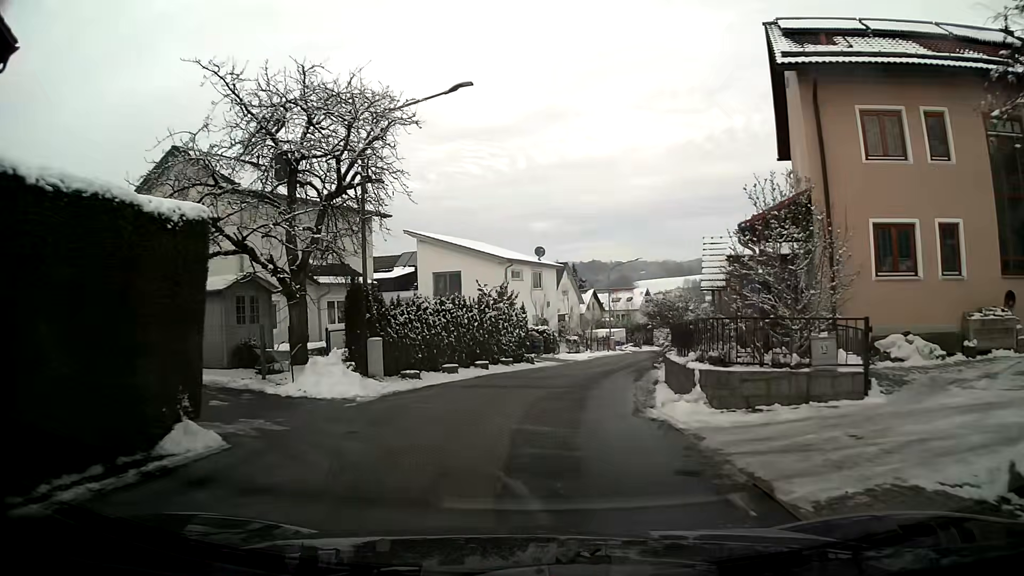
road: residential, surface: asphalt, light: Day
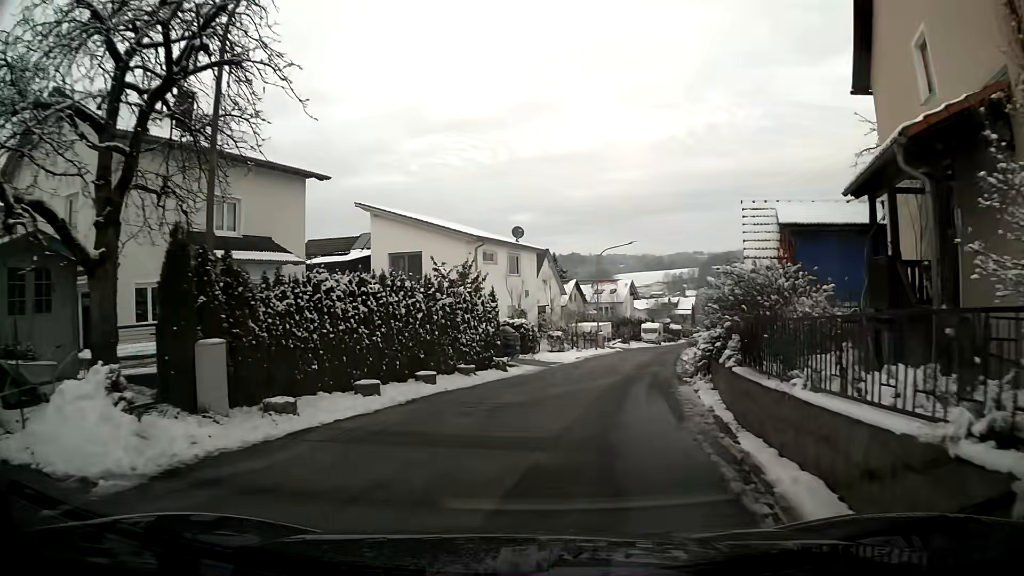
(+0.1, +7.6) m; +2°
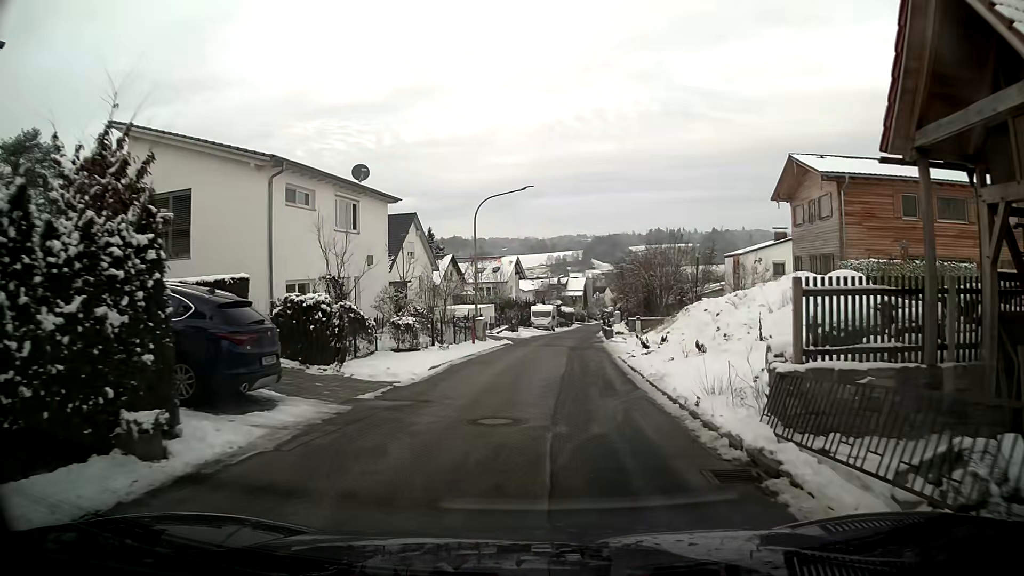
(+1.4, +14.8) m; +10°
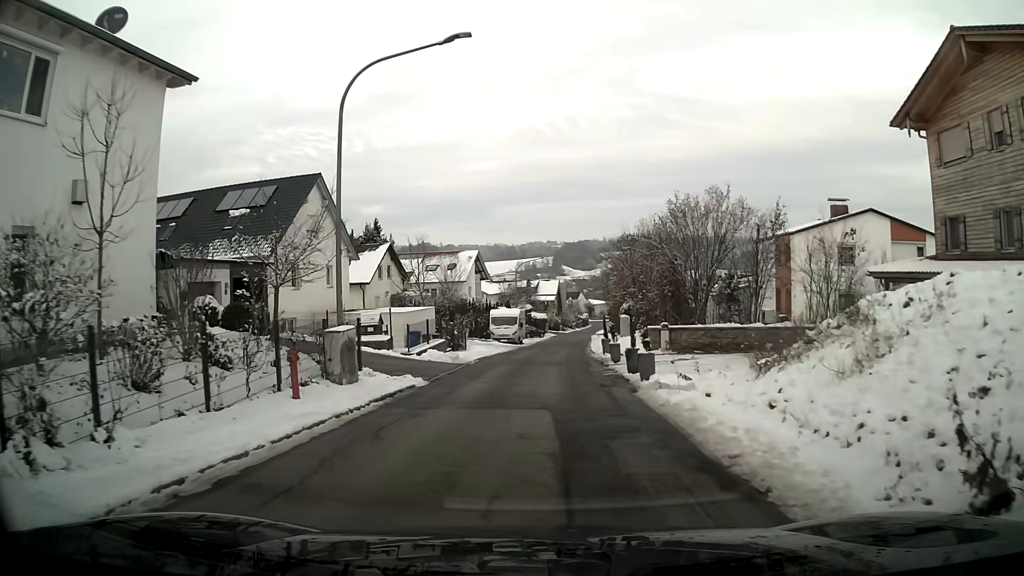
(+0.5, +19.1) m; +2°
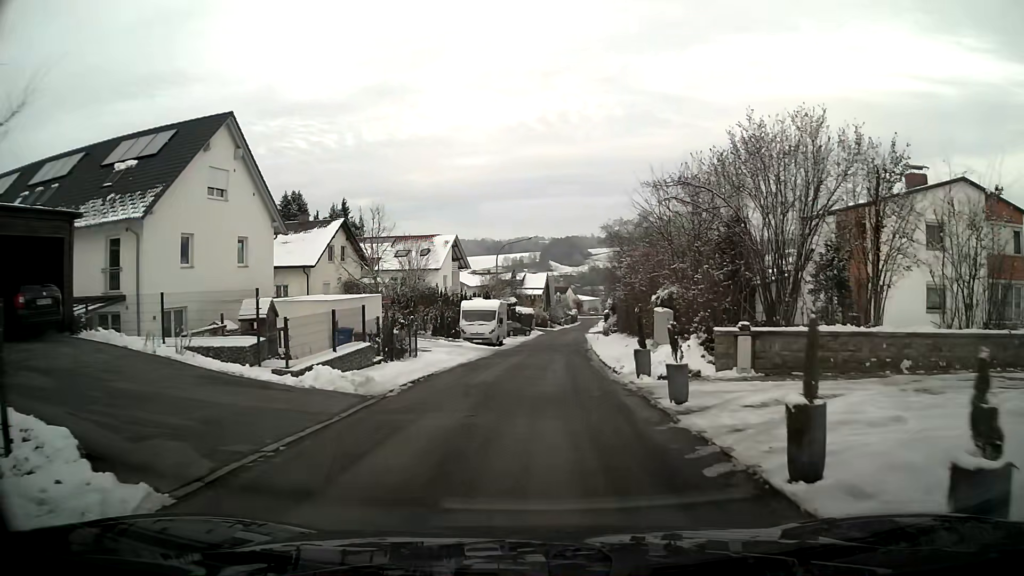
(+0.1, +11.6) m; +1°
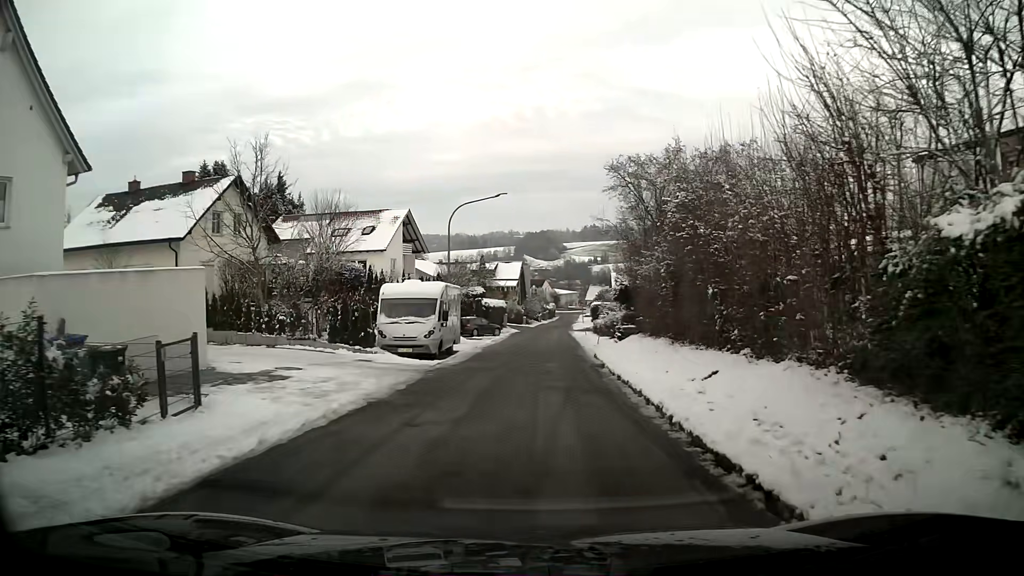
(+0.2, +15.7) m; +2°
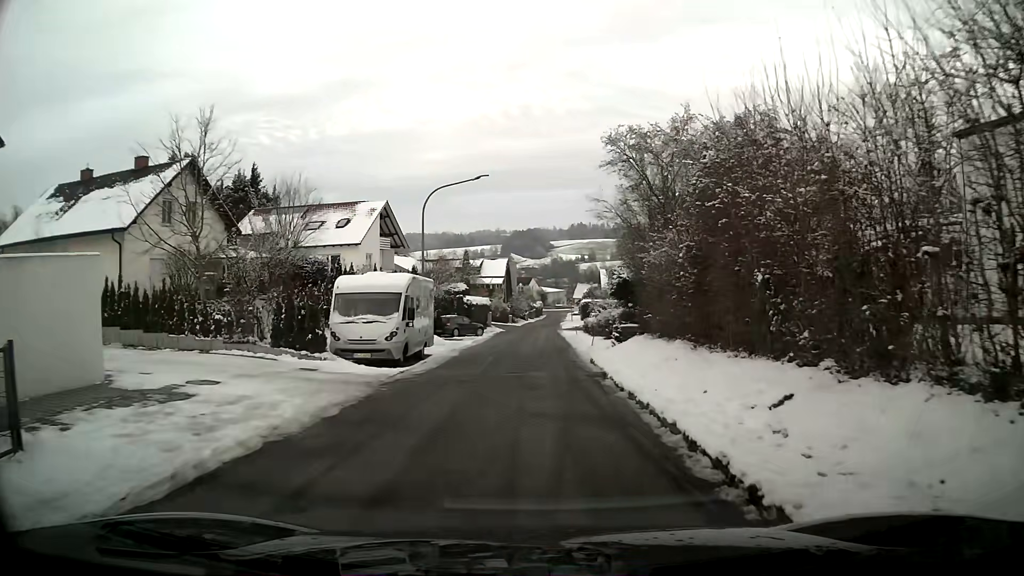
(0.0, +4.0) m; +1°
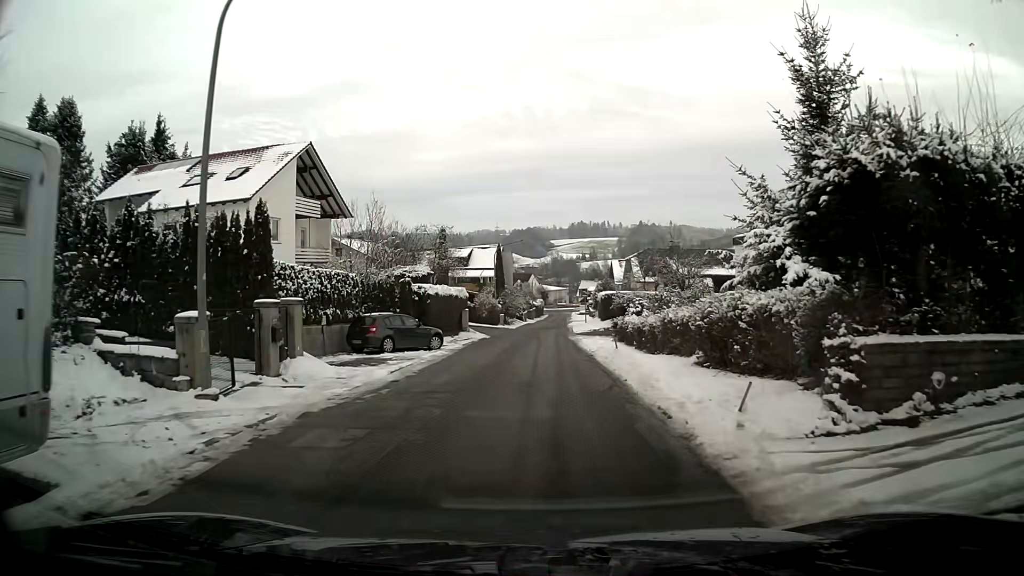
(0.0, +20.7) m; +1°
